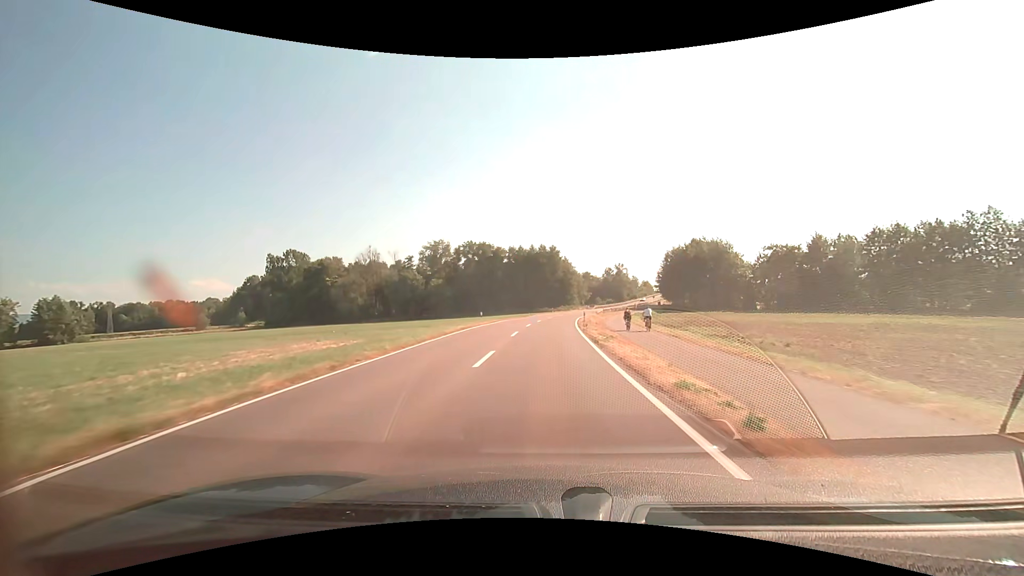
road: secondary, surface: asphalt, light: Day
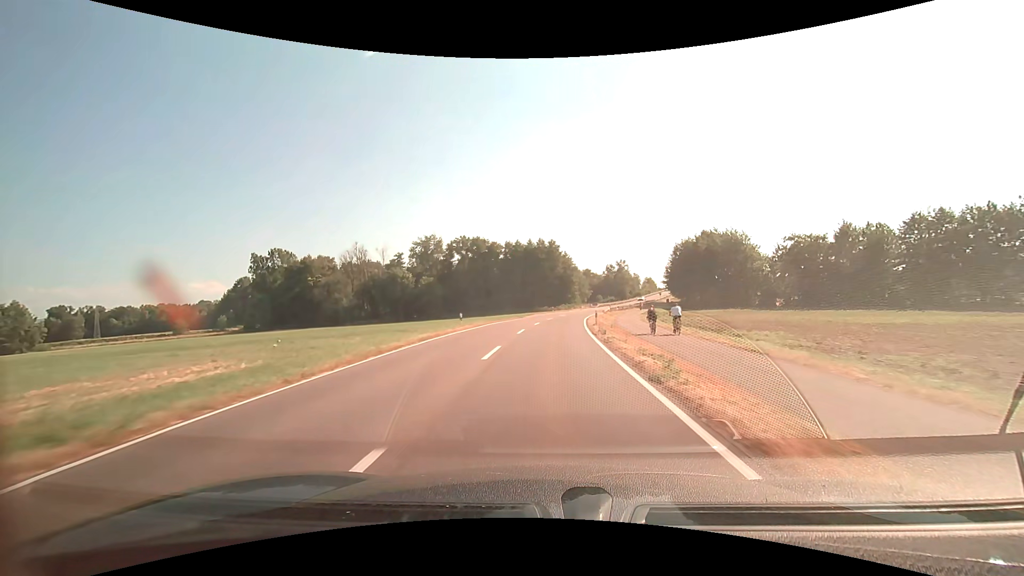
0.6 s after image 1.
(0.0, +10.3) m; 0°
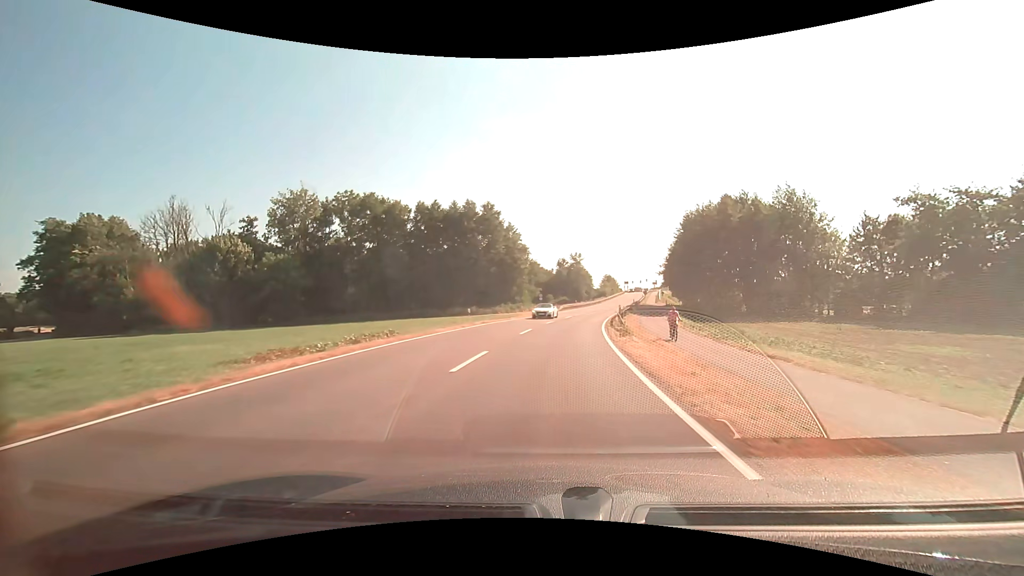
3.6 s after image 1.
(+2.1, +50.7) m; +6°
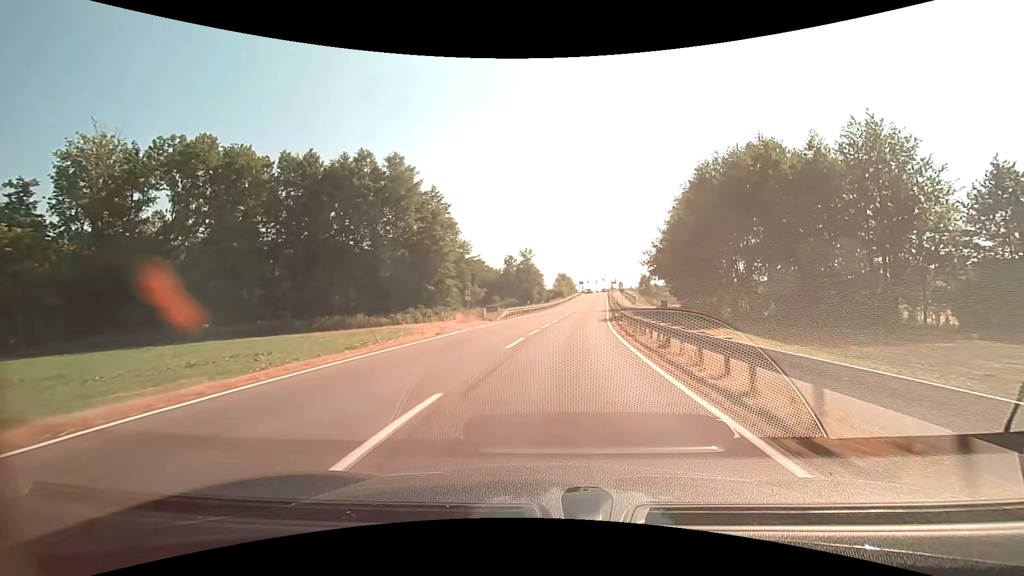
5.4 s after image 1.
(+1.4, +29.8) m; +6°
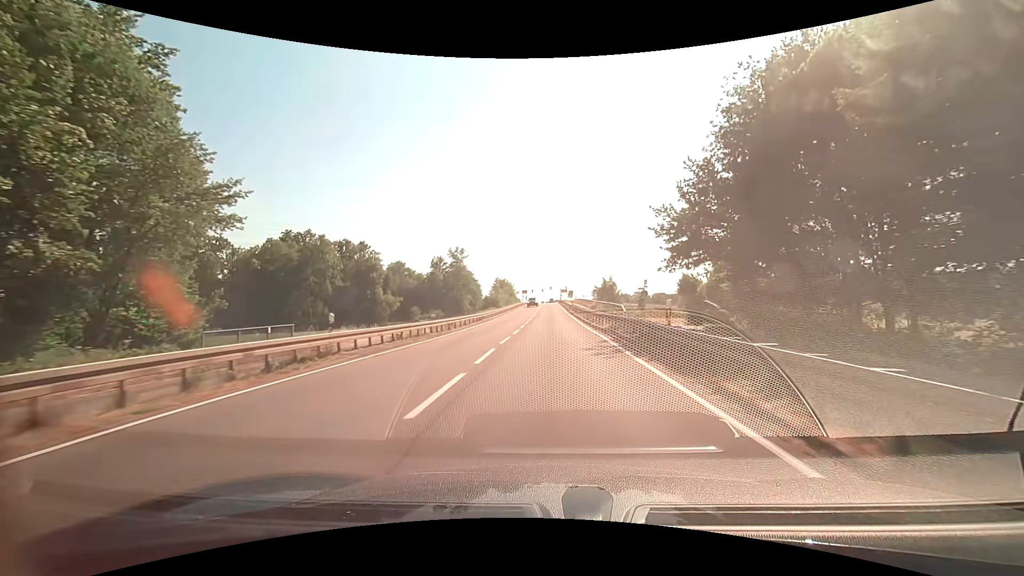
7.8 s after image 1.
(+2.8, +39.3) m; +7°
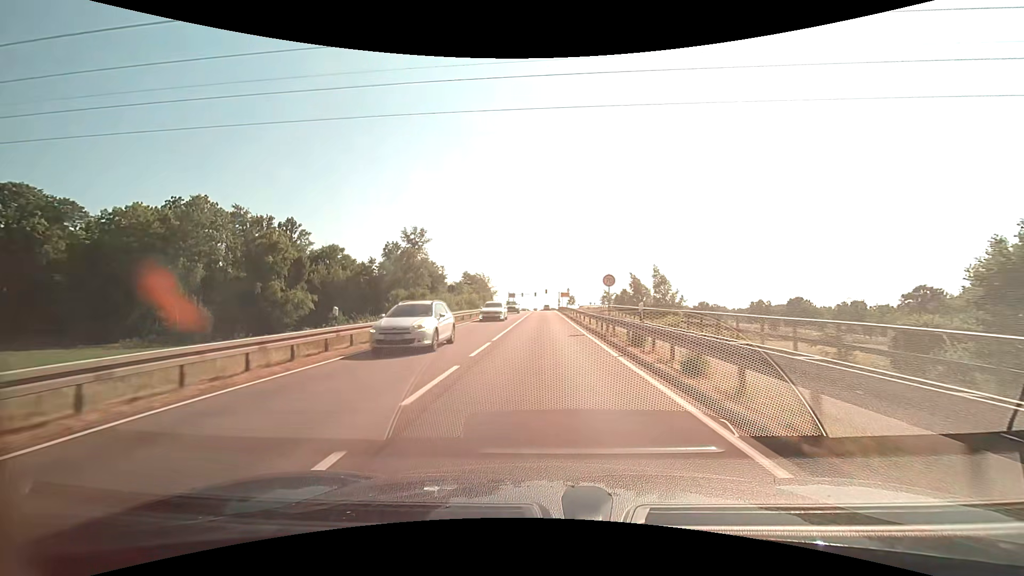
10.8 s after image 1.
(+0.7, +47.3) m; +1°
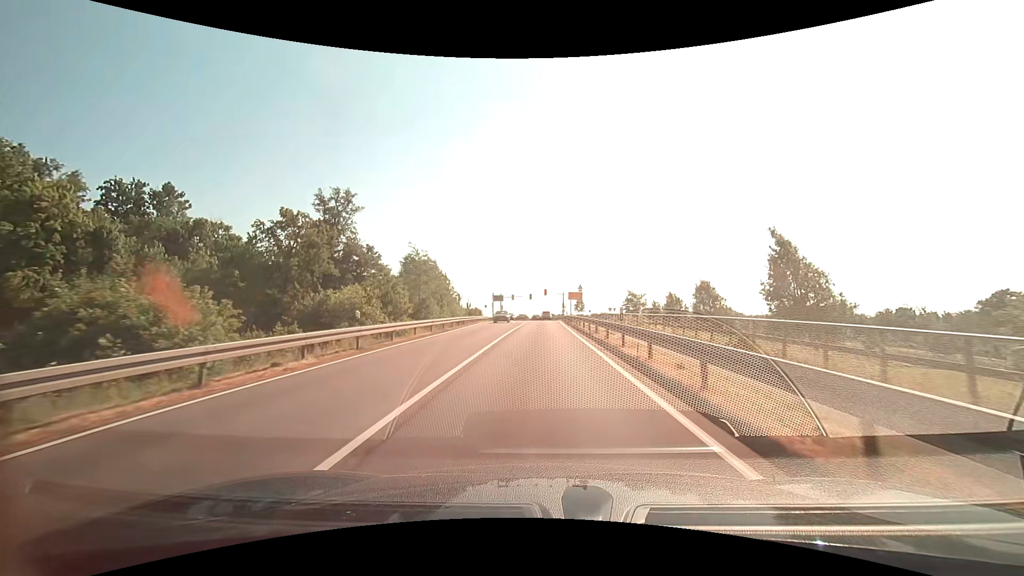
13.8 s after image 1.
(+0.2, +41.5) m; 0°
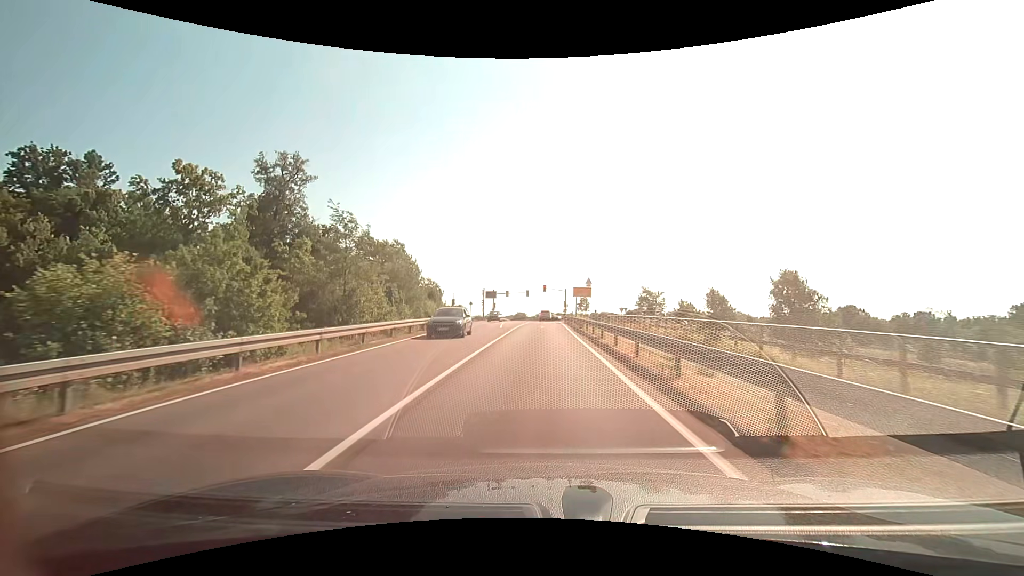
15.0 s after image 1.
(0.0, +14.6) m; 0°
(0, +10) (0, +20) (0, +30) (0, +40) (0, +50) (0, +60) (0, +70) (0, +80) (0, +90) (0, +100) m
